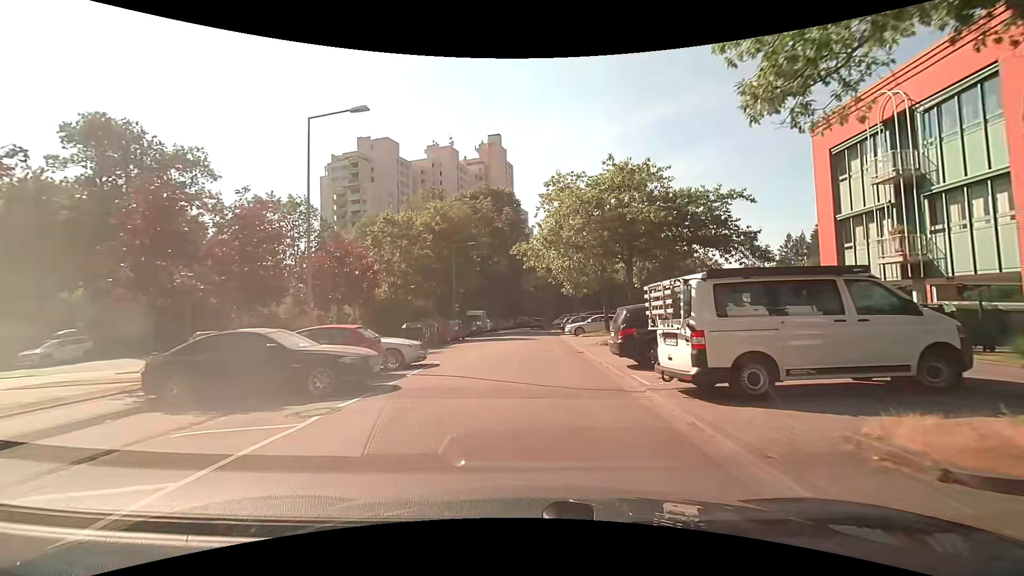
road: residential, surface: asphalt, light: Day
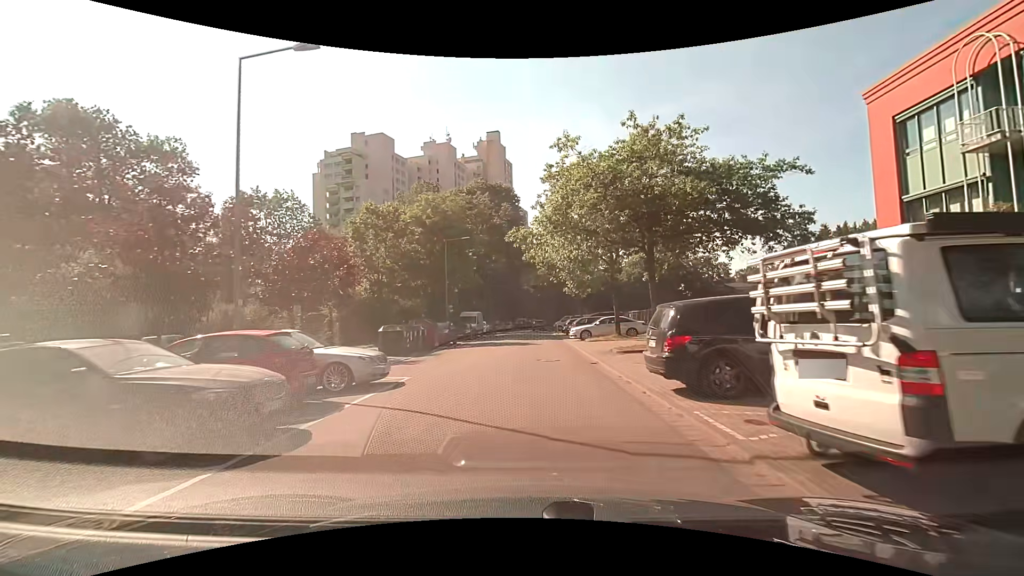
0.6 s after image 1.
(0.0, +4.4) m; 0°
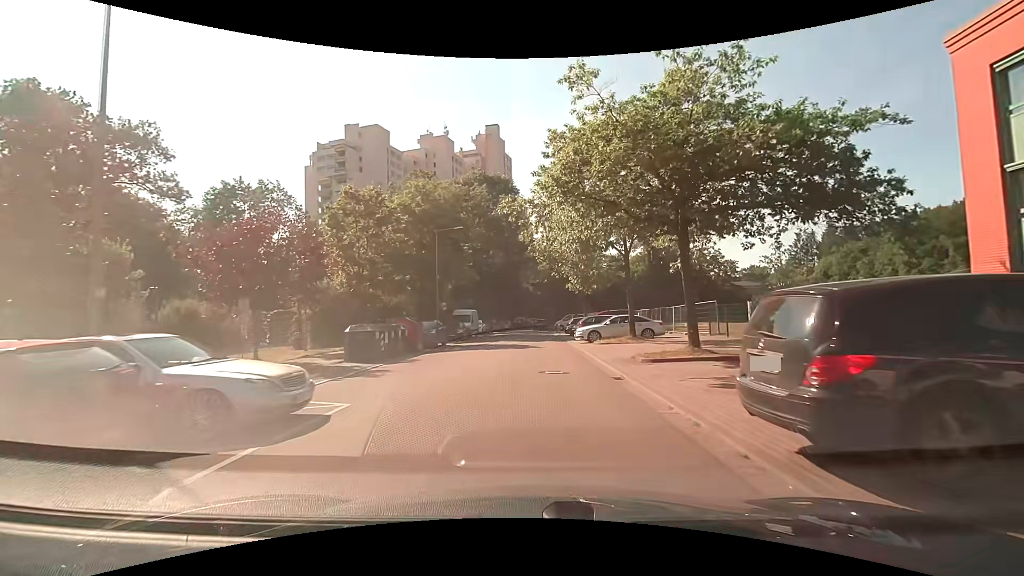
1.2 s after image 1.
(0.0, +4.4) m; 0°
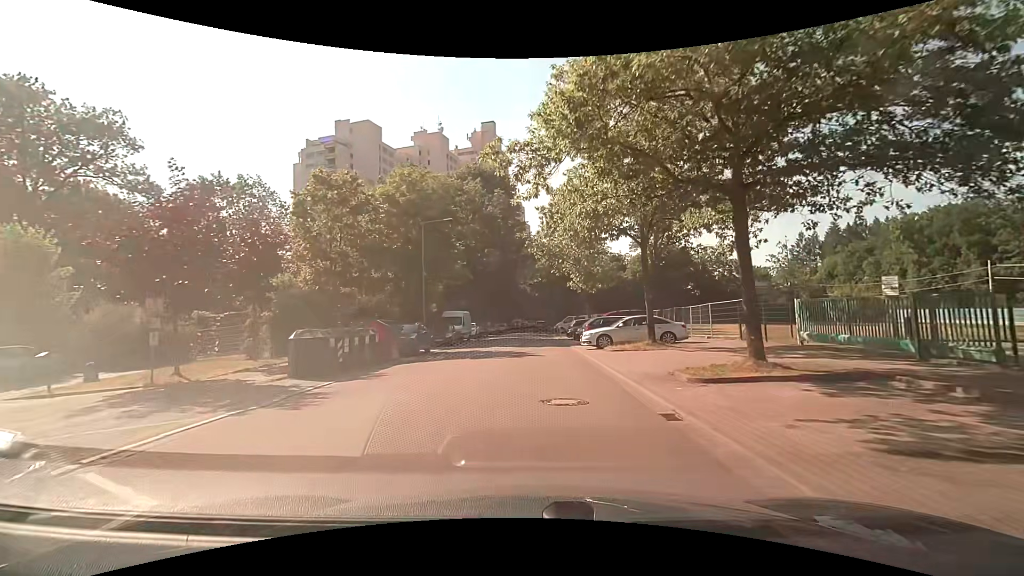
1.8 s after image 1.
(+0.1, +4.4) m; +1°
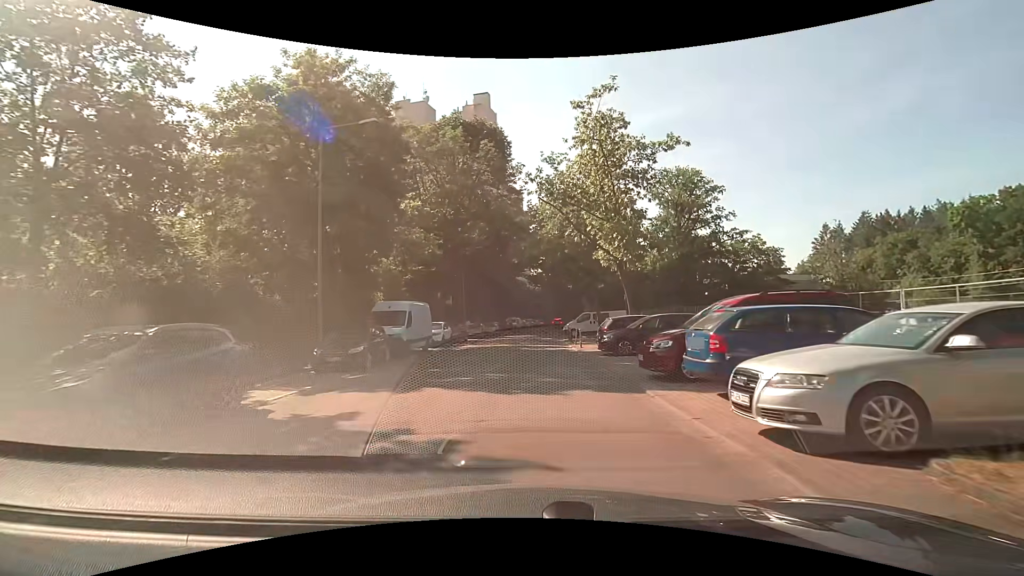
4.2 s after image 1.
(0.0, +18.0) m; 0°
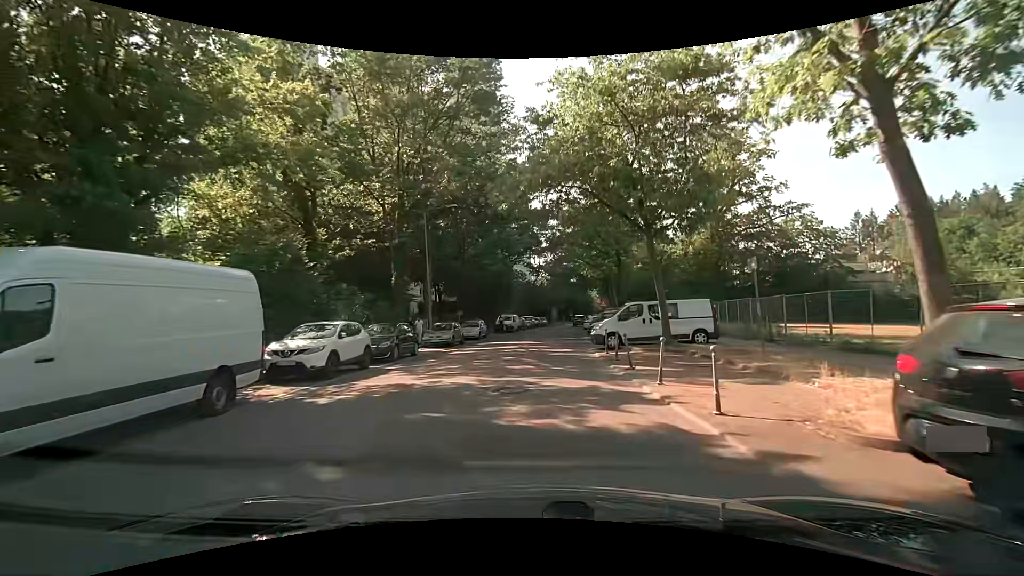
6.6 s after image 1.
(-0.1, +17.8) m; 0°
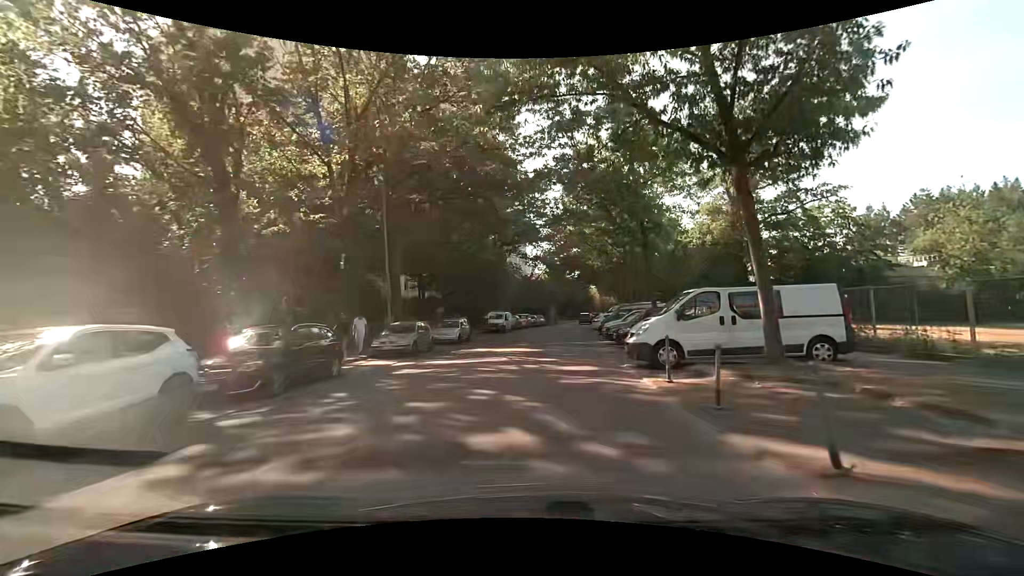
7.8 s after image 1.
(0.0, +8.7) m; -1°
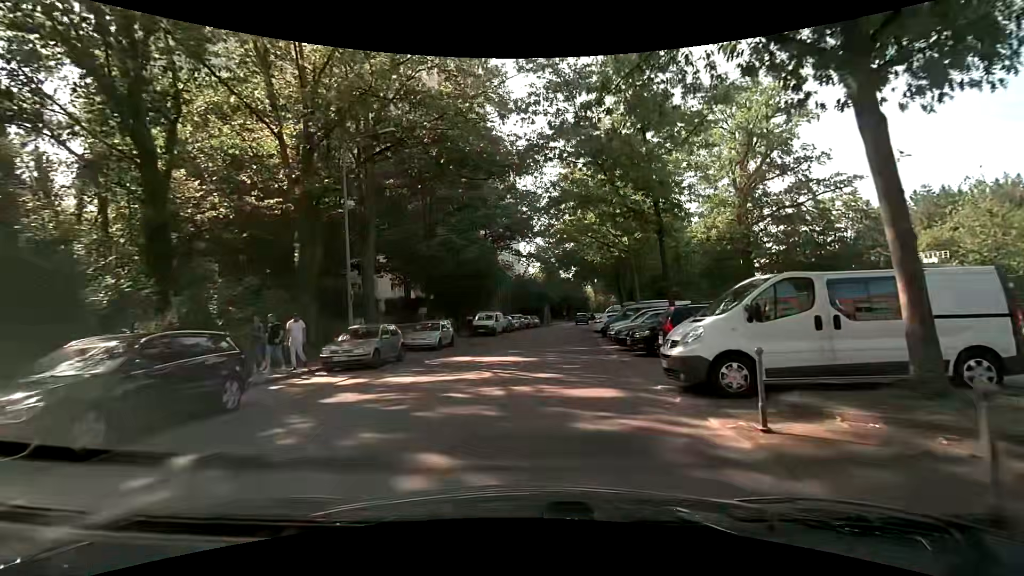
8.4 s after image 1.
(+0.2, +4.3) m; +2°
(0, +10) (+1, +20) (+2, +30) (+2, +40) (+4, +50) (+5, +60) (+6, +70) (+8, +80) (+10, +89) (+12, +99) m
